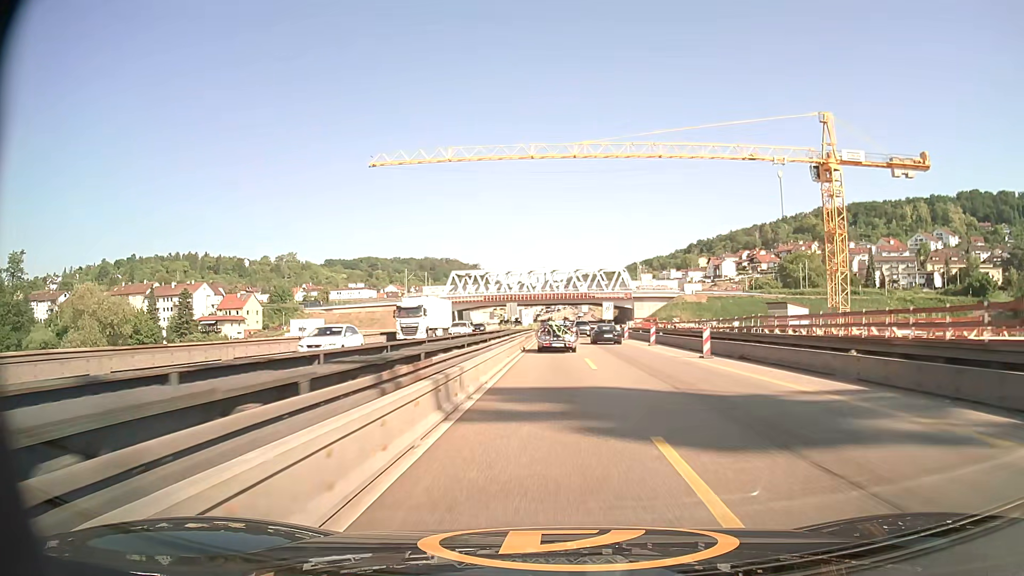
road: motorway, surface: asphalt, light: Day
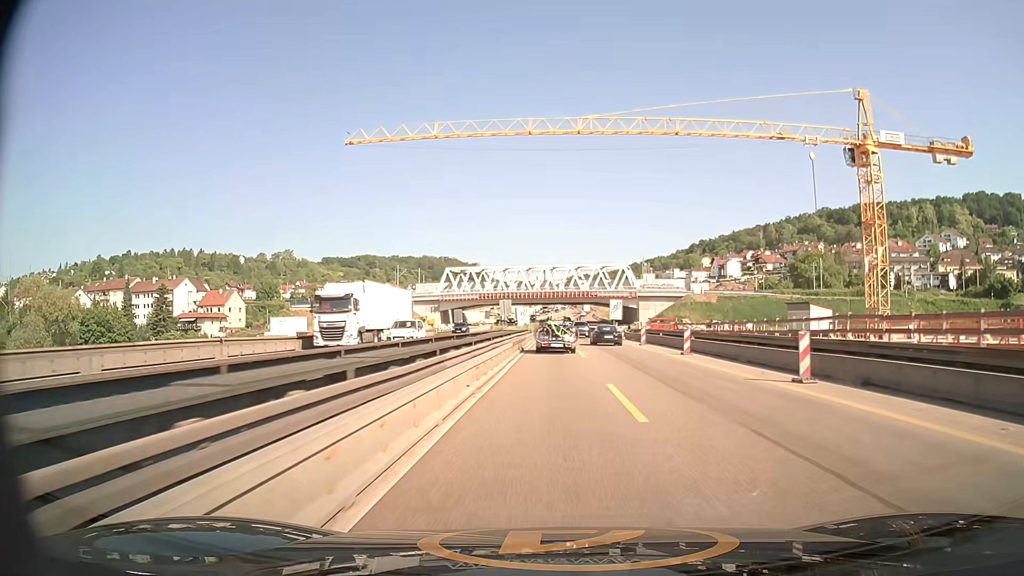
(0.0, +10.5) m; 0°
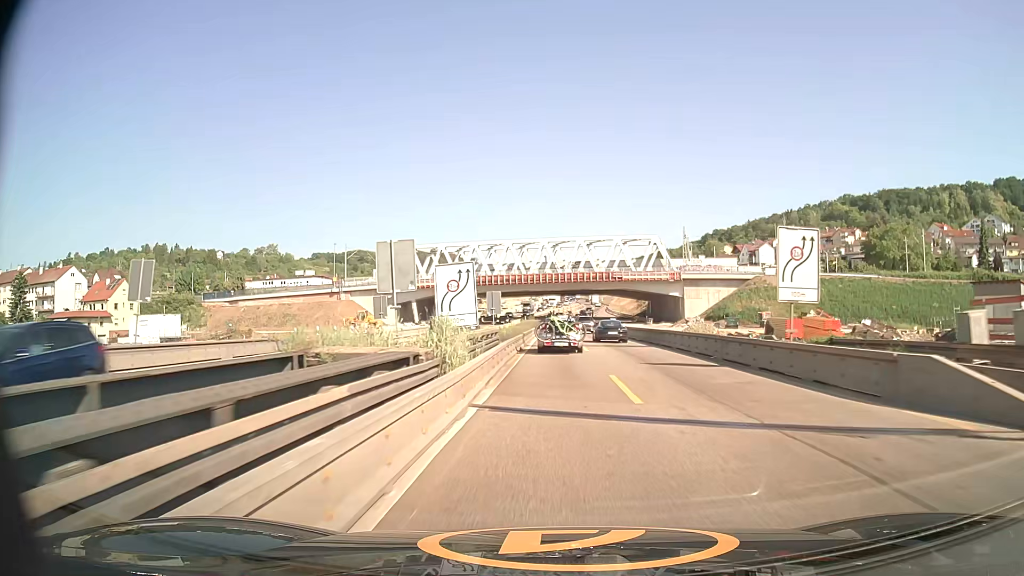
(+0.1, +51.6) m; 0°
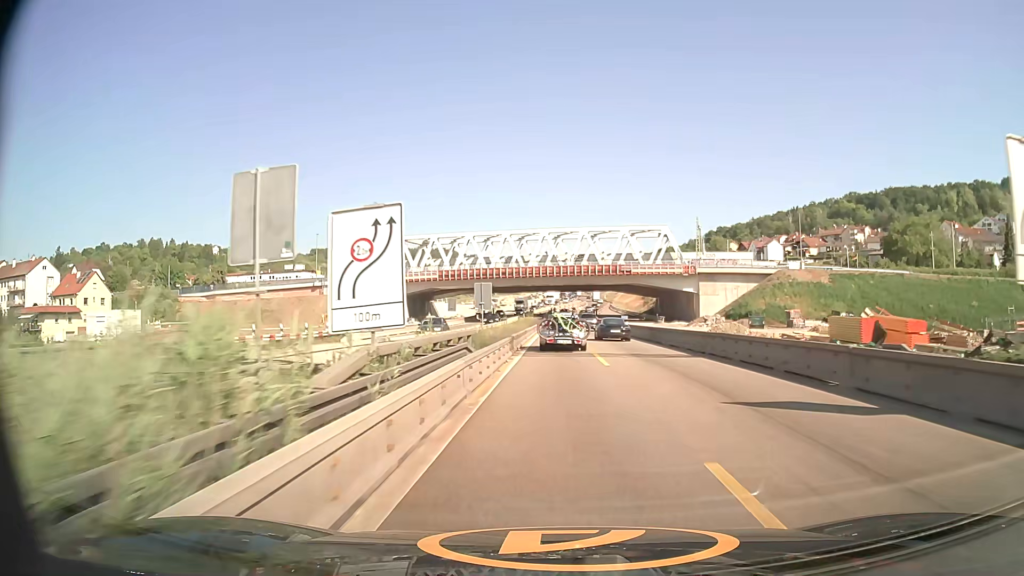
(0.0, +10.3) m; 0°
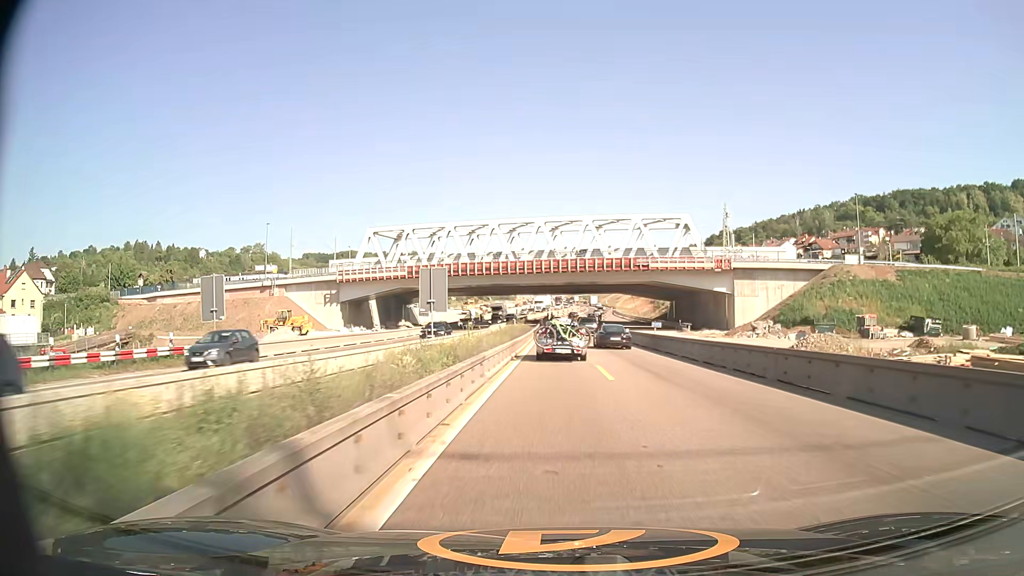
(+0.1, +20.2) m; 0°
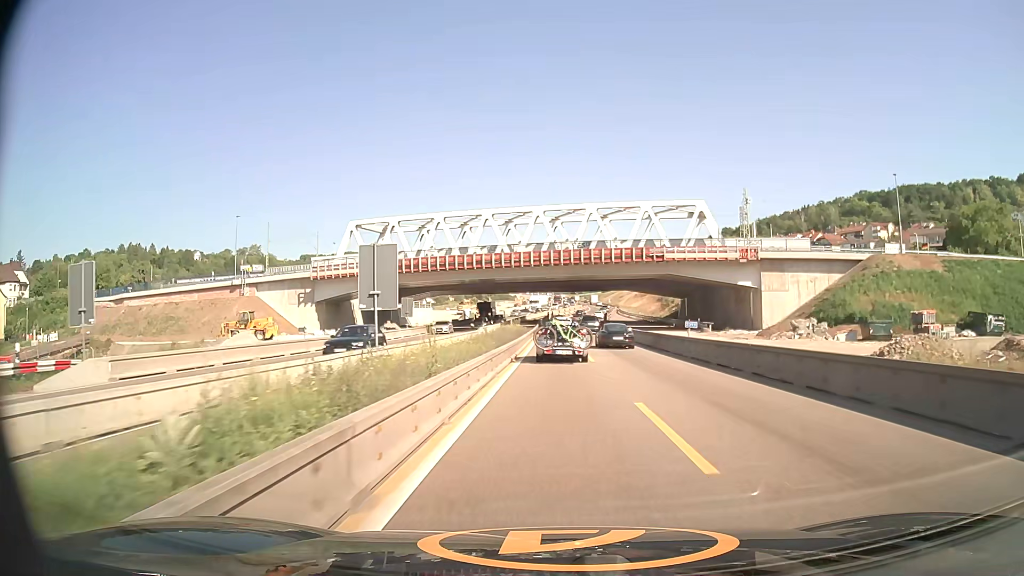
(0.0, +9.9) m; 0°
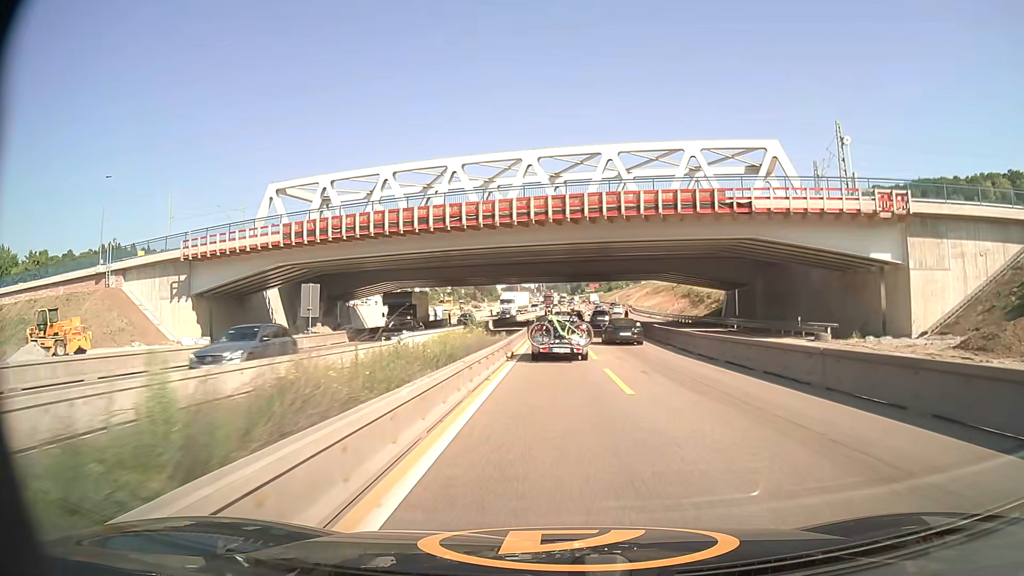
(0.0, +29.3) m; 0°
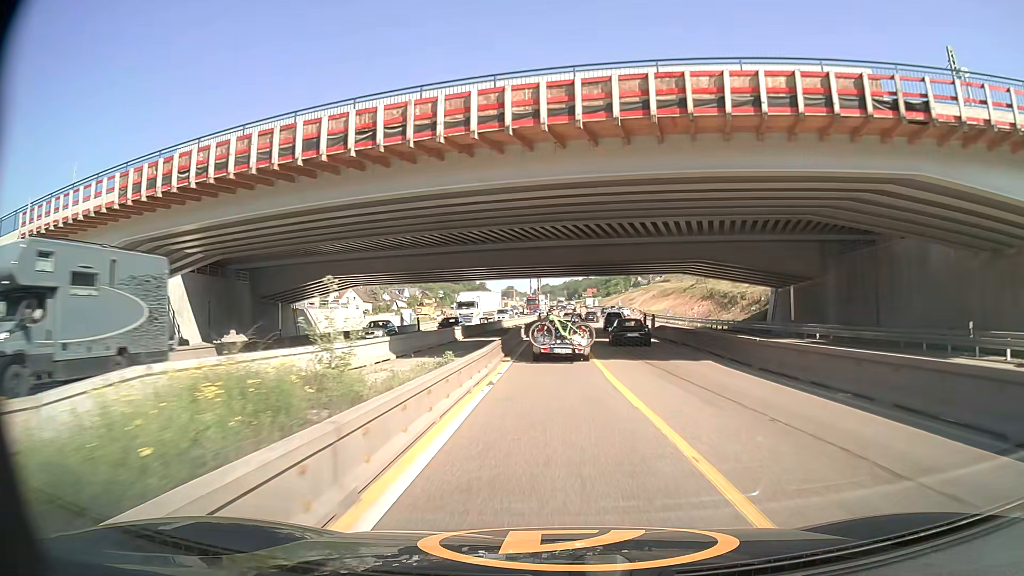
(0.0, +18.8) m; 0°
(0, +10) (0, +20) (0, +30) (0, +40) (0, +50) (0, +60) (0, +70) (+1, +80) (+3, +90) (+4, +100) m
